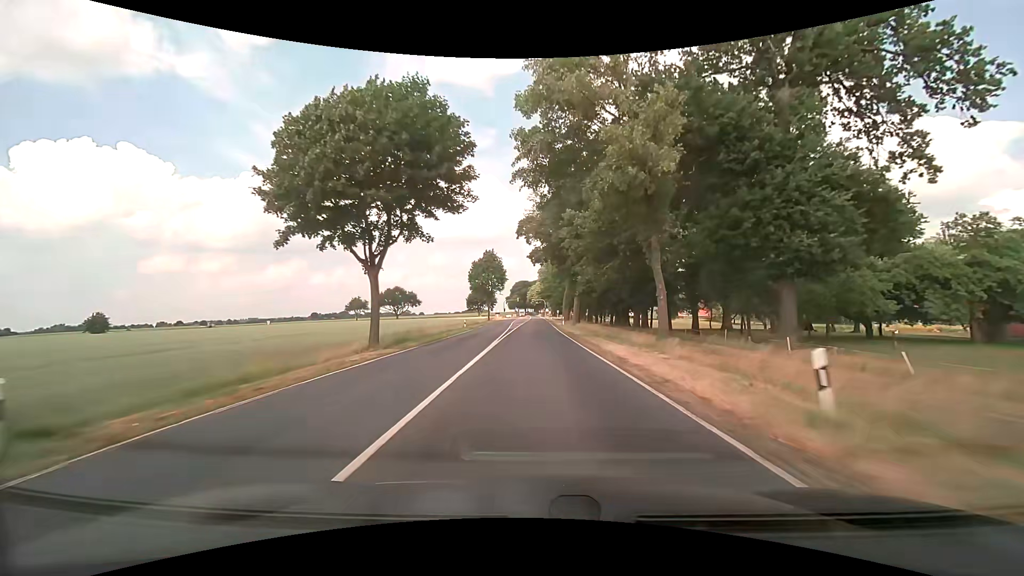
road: secondary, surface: asphalt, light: Day
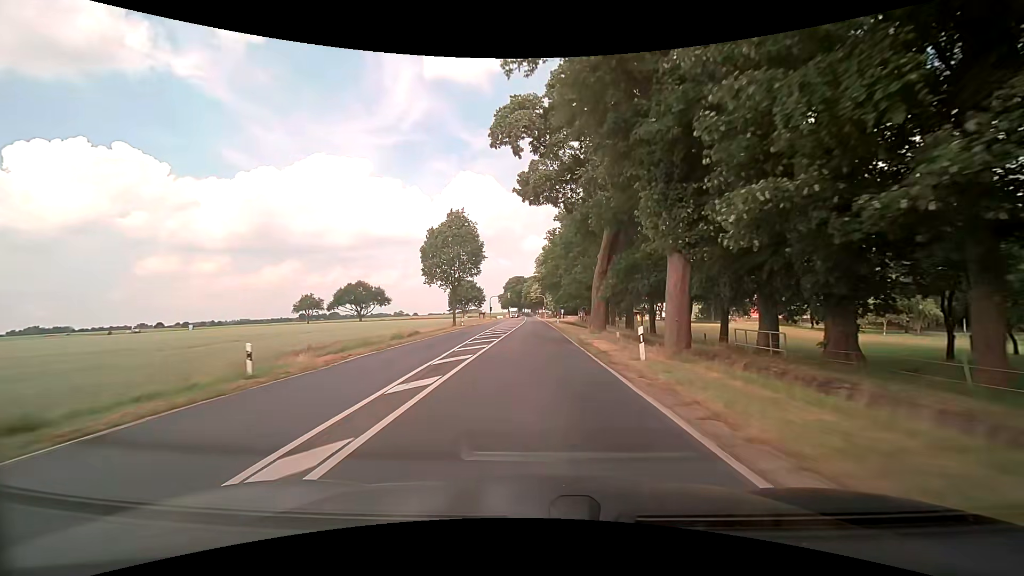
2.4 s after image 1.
(+0.1, +41.5) m; 0°
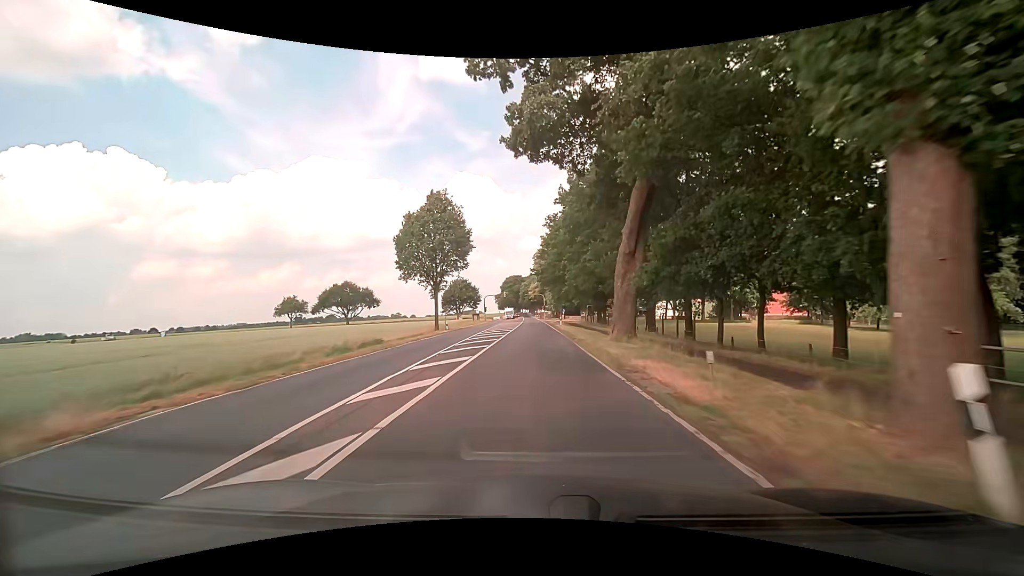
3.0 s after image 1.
(0.0, +10.4) m; 0°
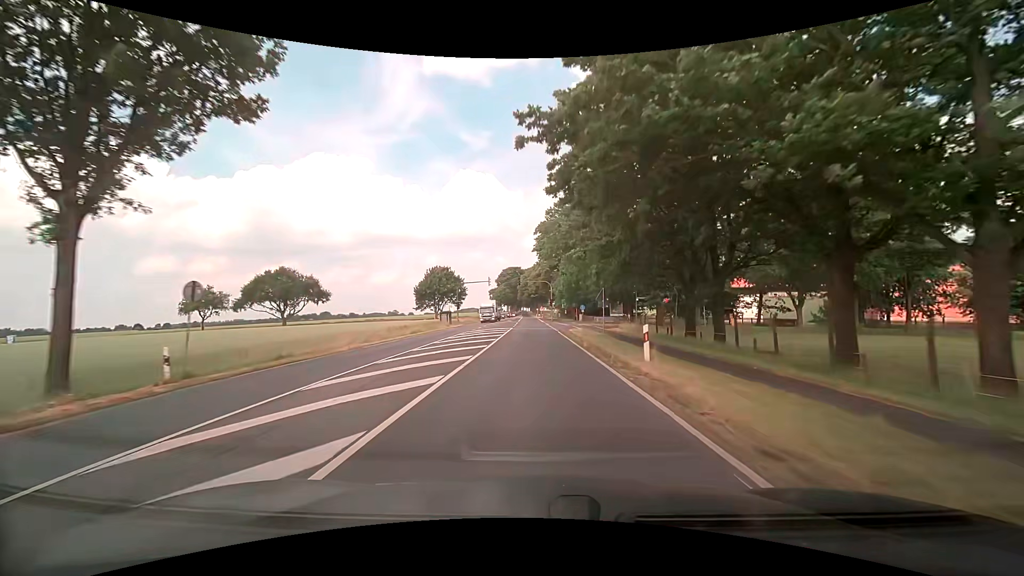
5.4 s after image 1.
(+0.2, +41.6) m; 0°
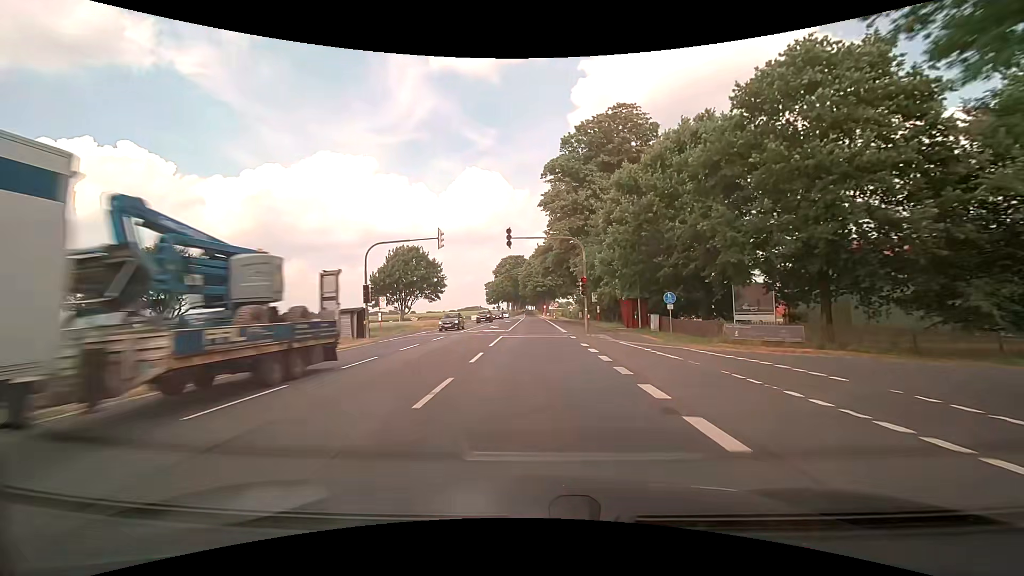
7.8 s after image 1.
(-0.3, +41.1) m; 0°
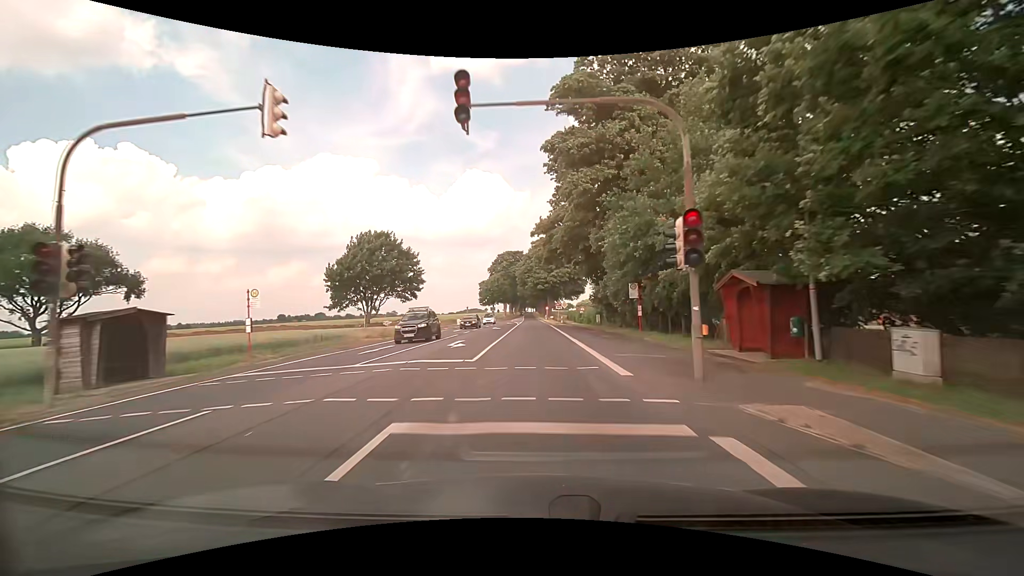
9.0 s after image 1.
(-0.1, +20.5) m; 0°
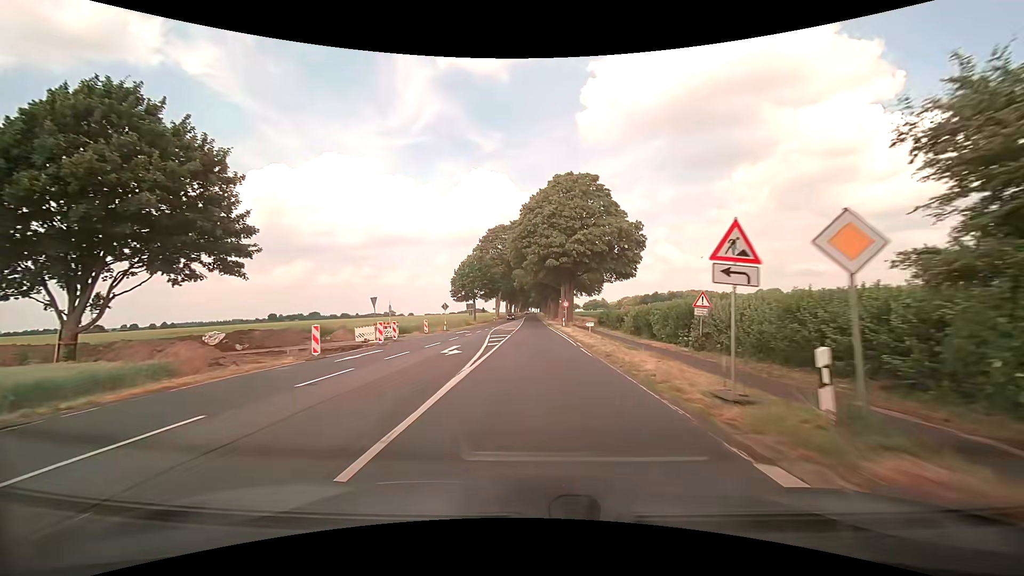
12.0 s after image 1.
(-0.2, +50.8) m; -1°
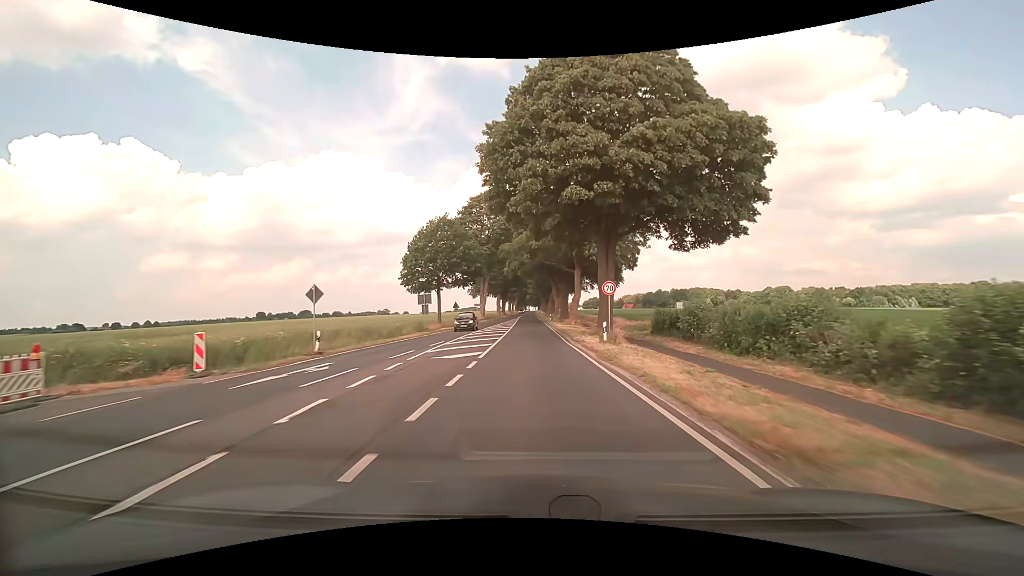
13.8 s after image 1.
(+0.1, +30.6) m; 0°
(0, +10) (0, +20) (0, +30) (0, +40) (0, +50) (0, +60) (0, +70) (0, +80) (-1, +90) (-1, +100) m
